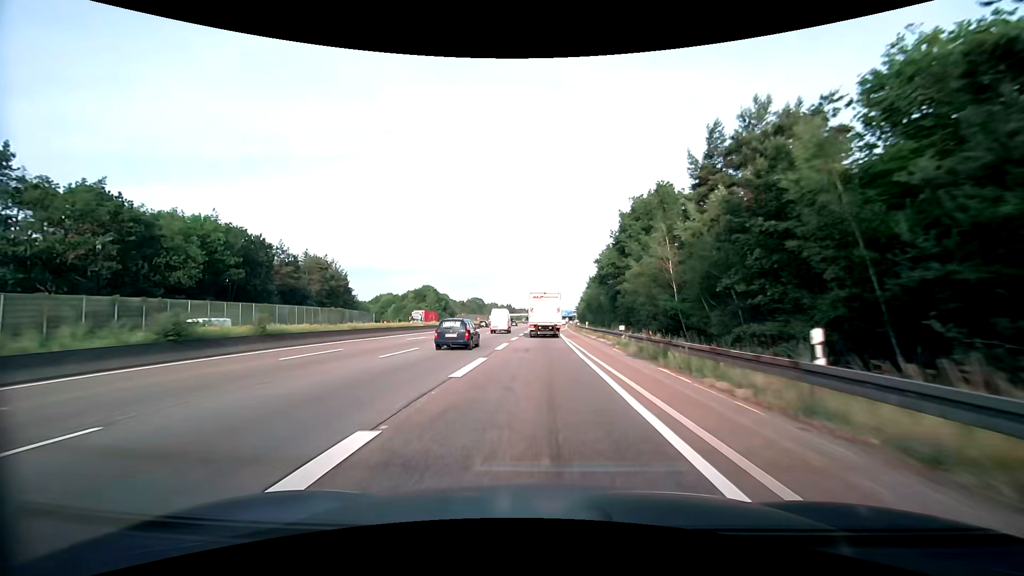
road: motorway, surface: asphalt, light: Day
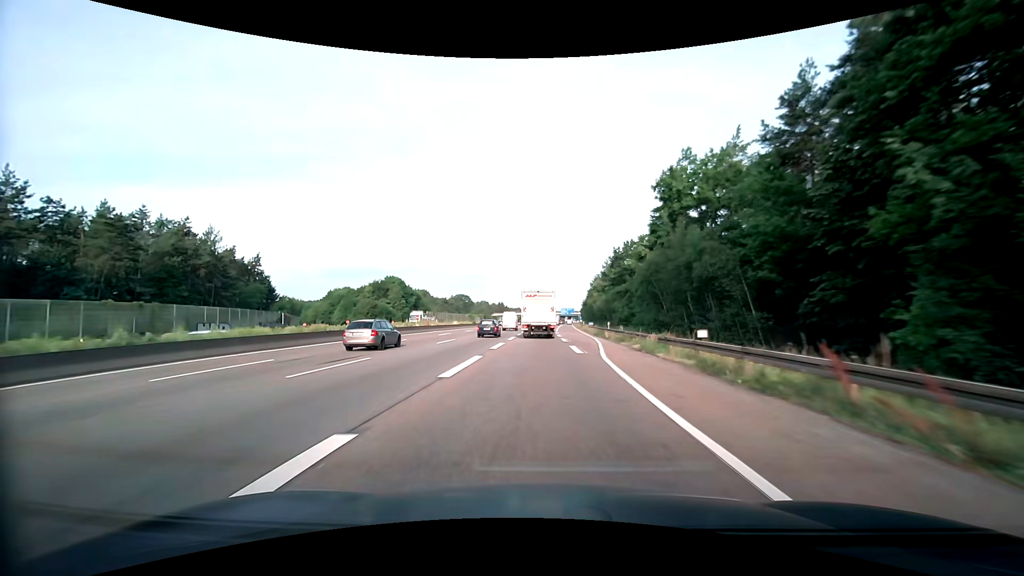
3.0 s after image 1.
(+0.4, +59.8) m; 0°
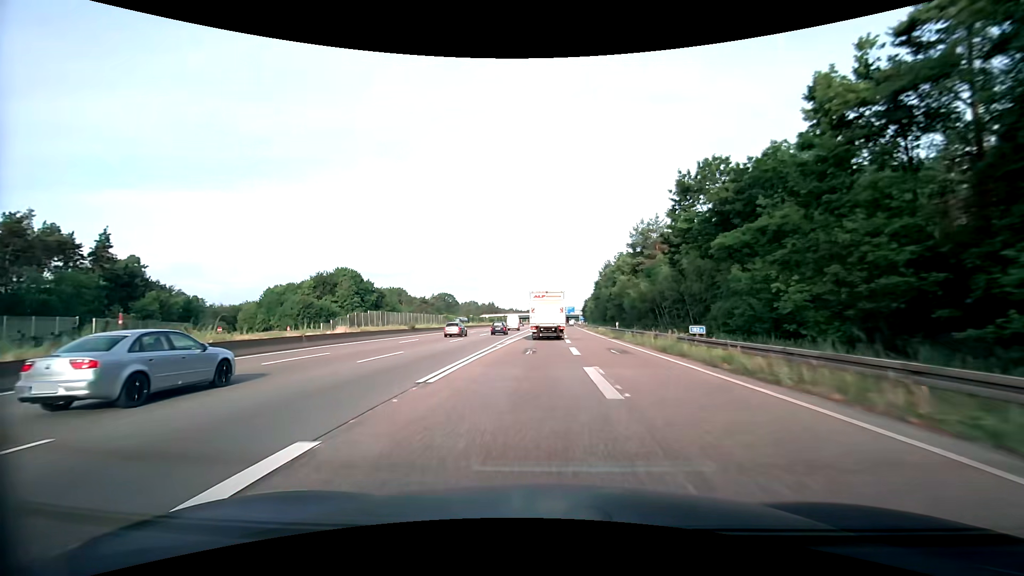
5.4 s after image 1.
(+0.3, +48.3) m; +1°
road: motorway_link
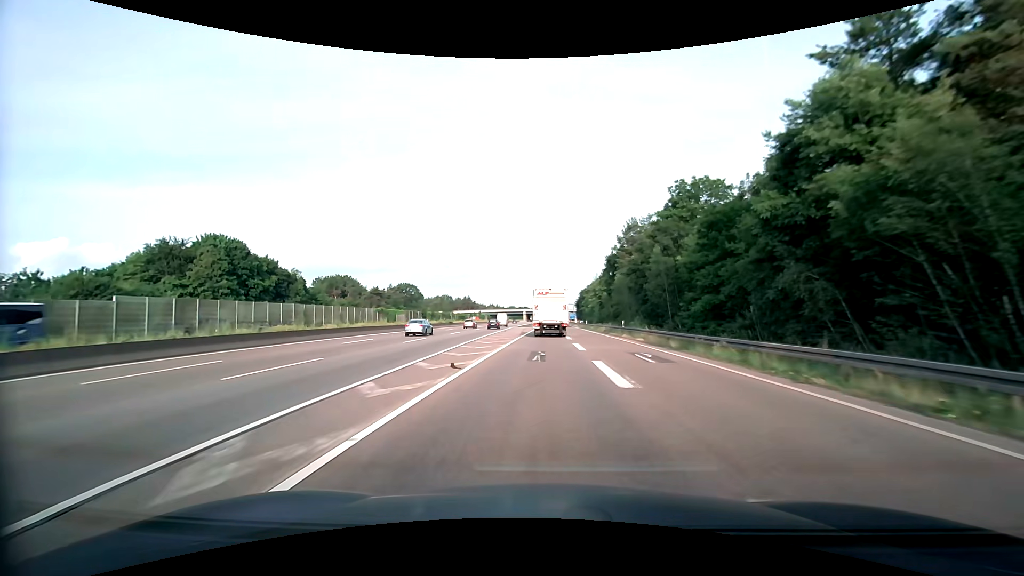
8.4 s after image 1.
(+0.4, +60.8) m; +1°
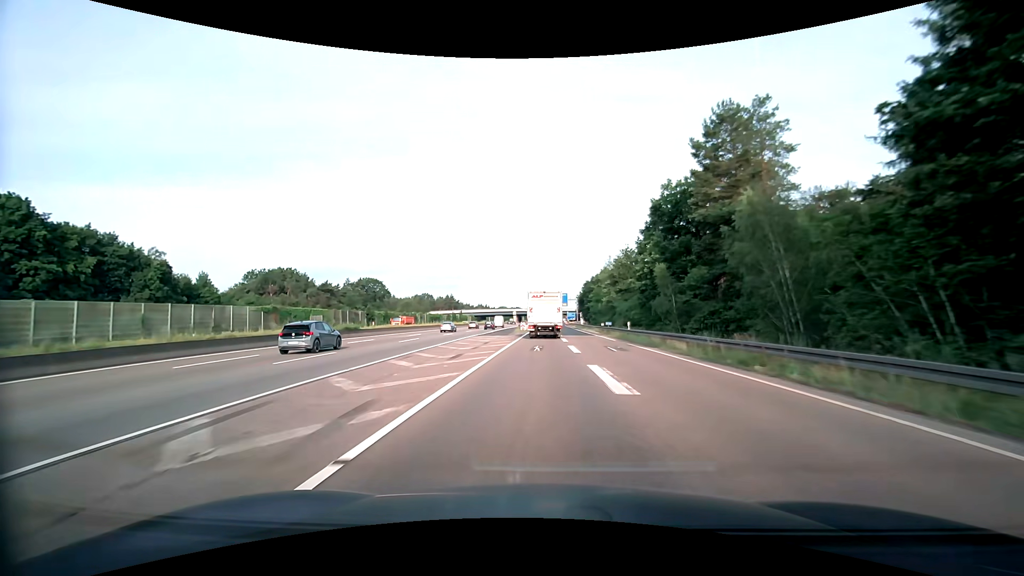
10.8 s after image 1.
(+0.5, +48.9) m; +1°
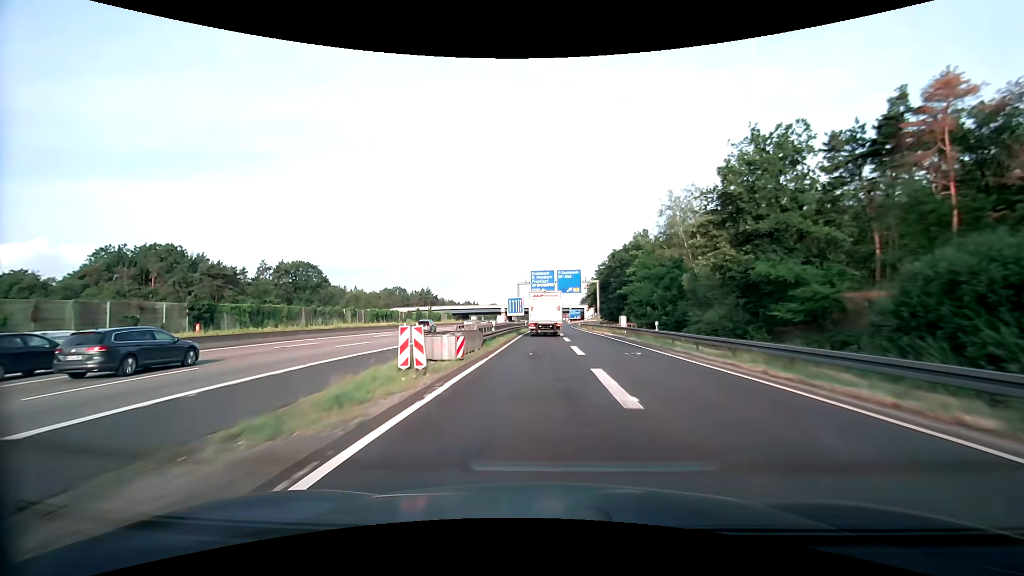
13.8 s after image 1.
(+0.6, +61.6) m; +1°
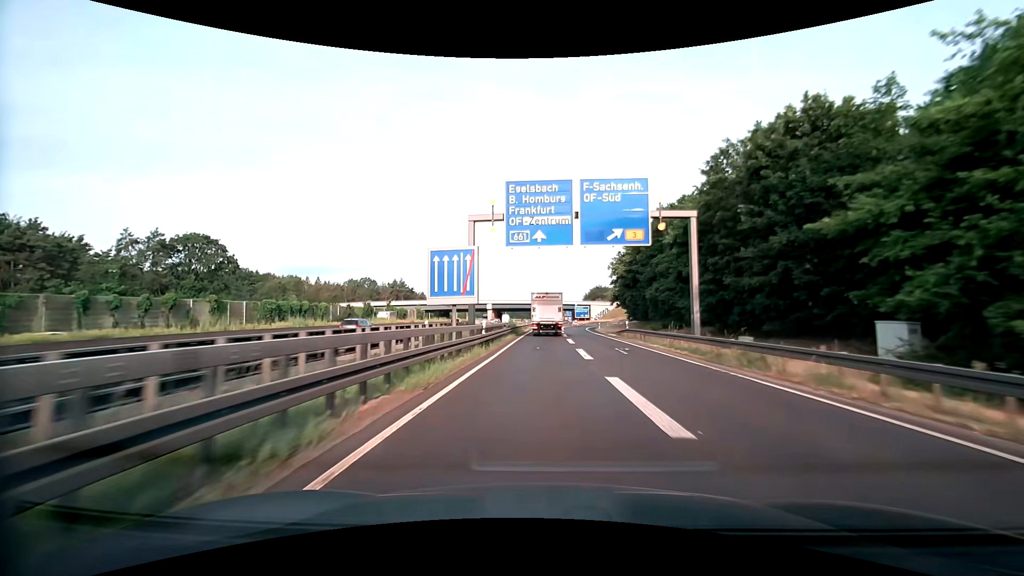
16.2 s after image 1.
(+0.1, +49.6) m; 0°
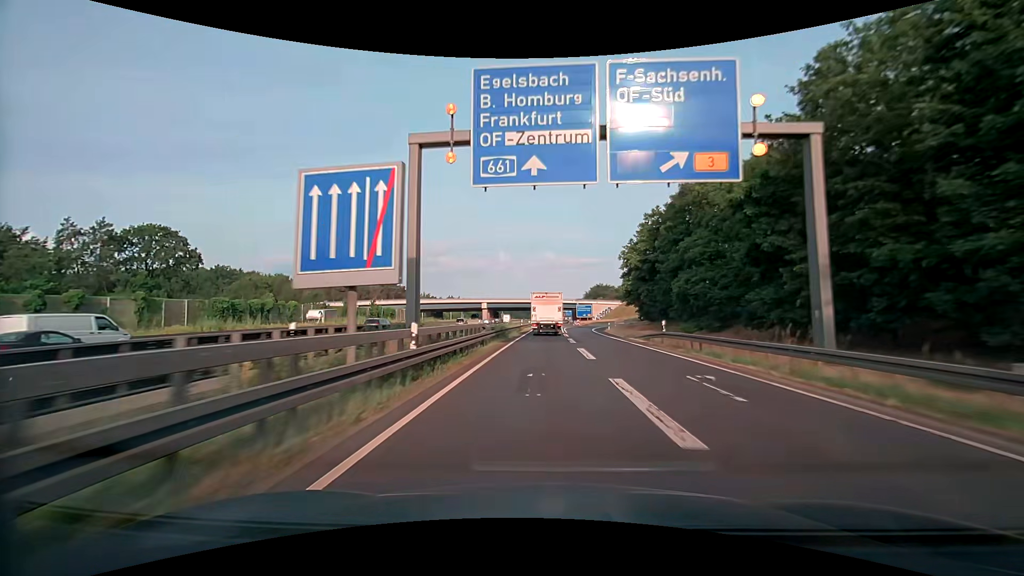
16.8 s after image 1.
(0.0, +12.5) m; 0°
(0, +10) (0, +20) (0, +30) (0, +40) (0, +50) (0, +60) (0, +70) (+1, +80) (+1, +90) (+1, +100) m
